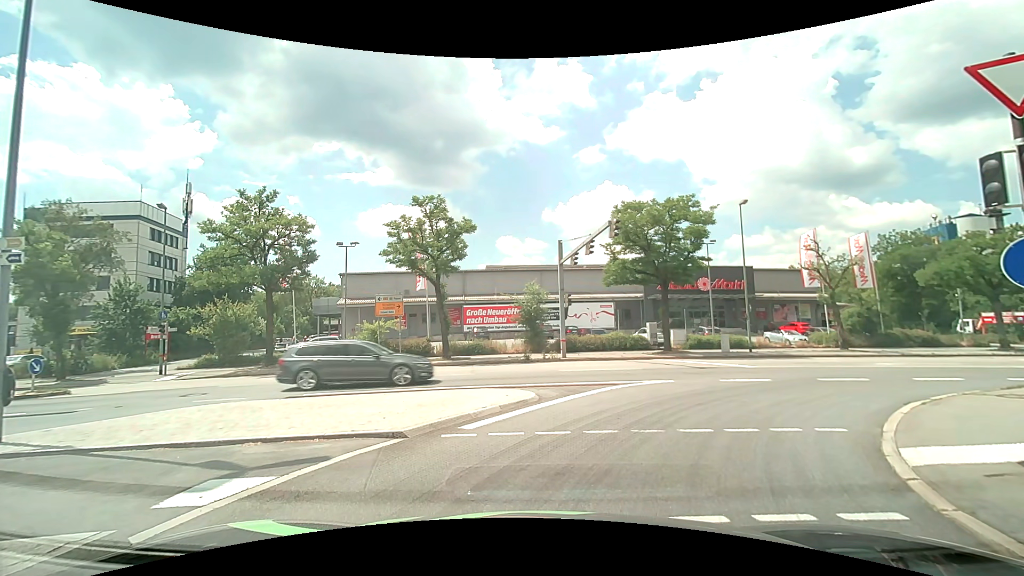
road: primary_link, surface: asphalt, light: Day
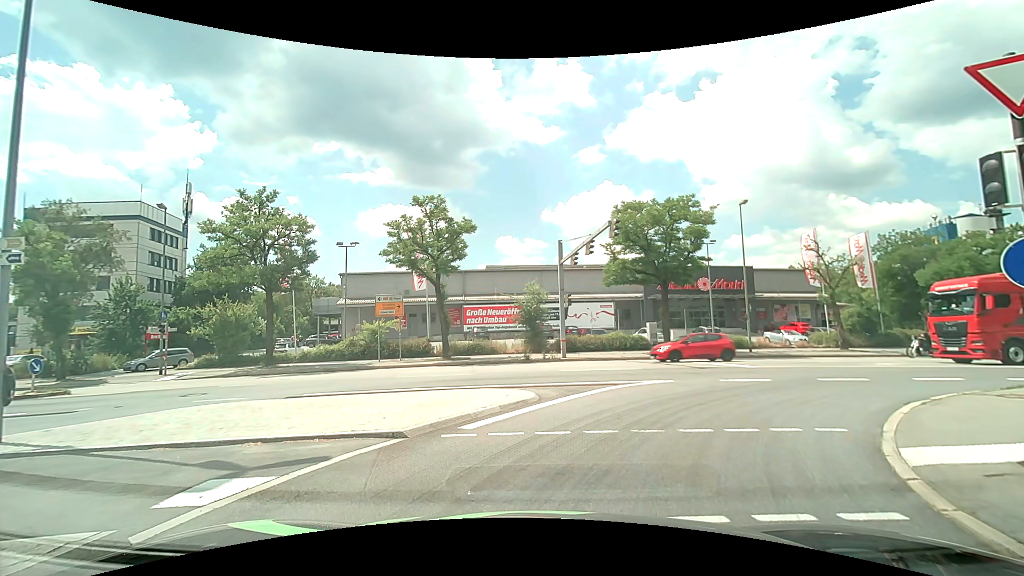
(0.0, 0.0) m; 0°
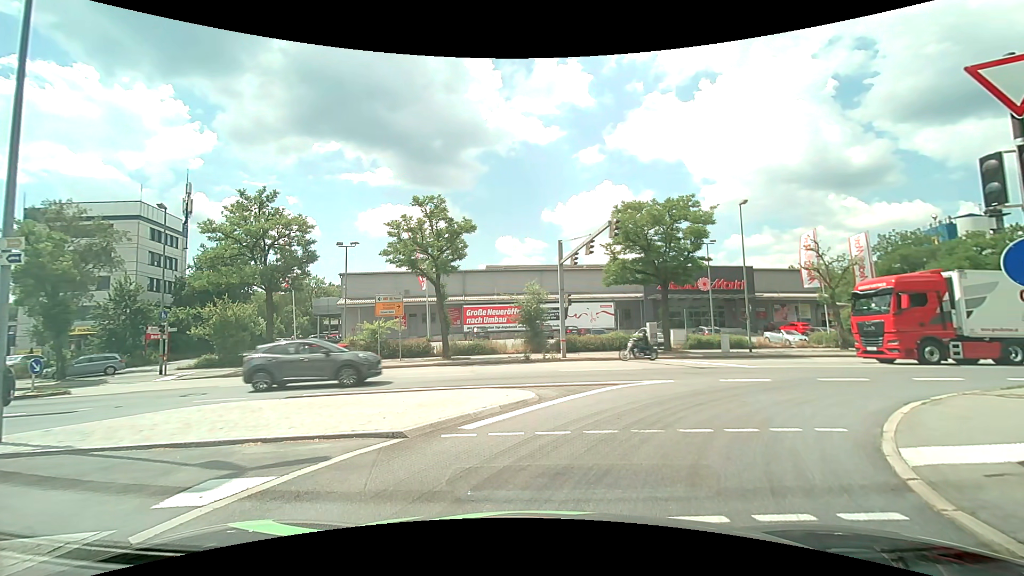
(0.0, 0.0) m; 0°
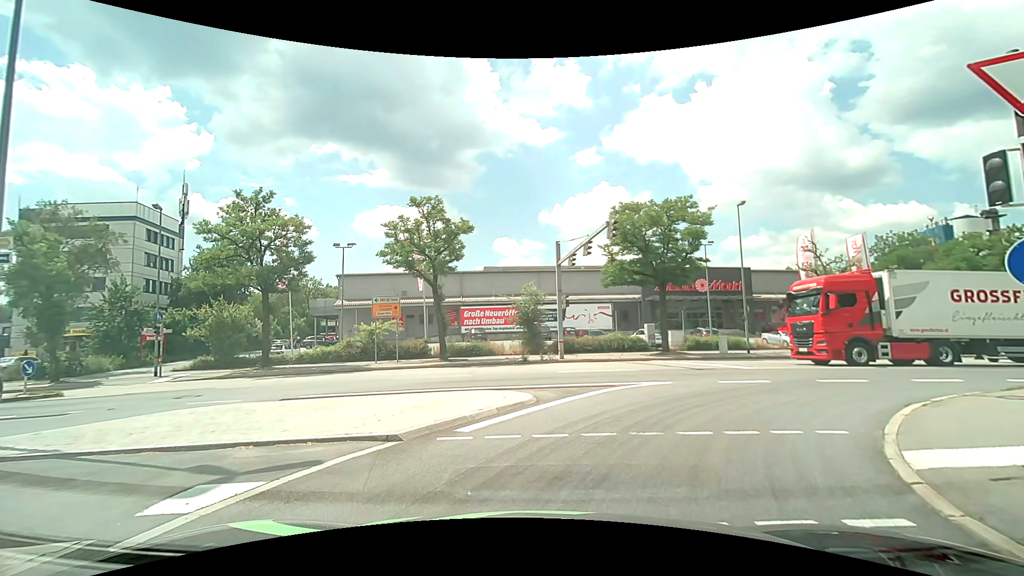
(0.0, +0.1) m; 0°
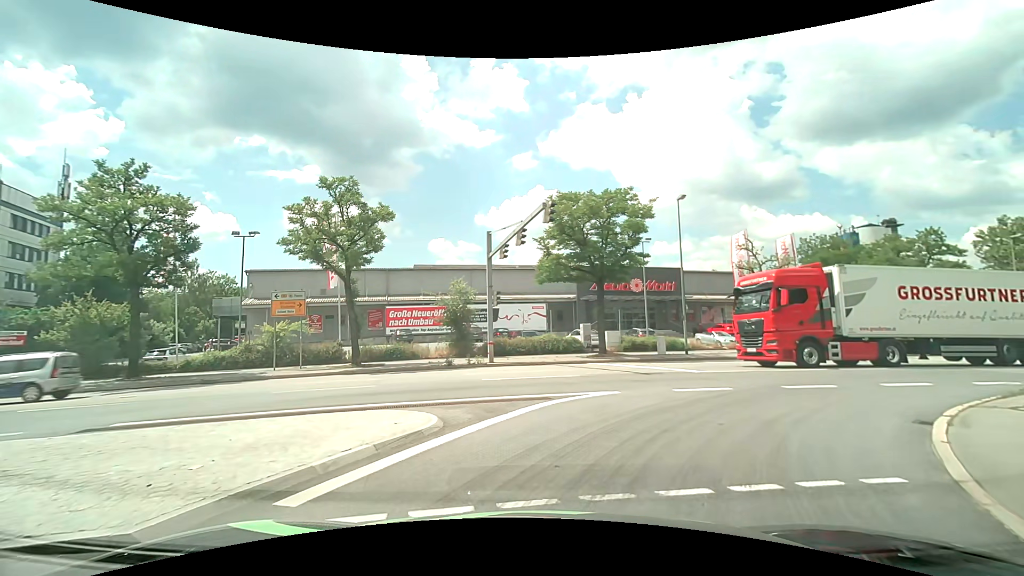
(+0.2, +3.3) m; +10°
